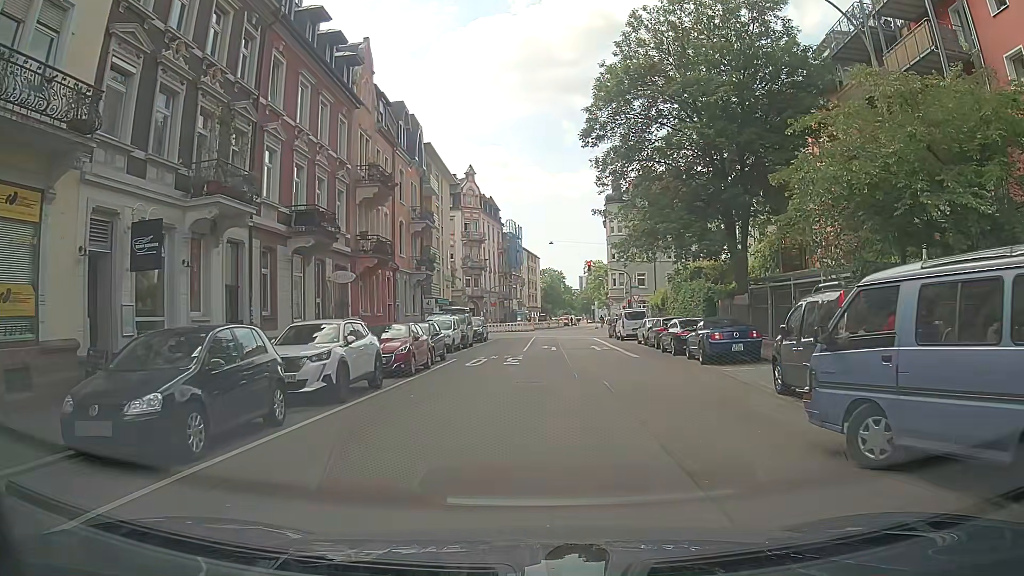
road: residential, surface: asphalt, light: Day
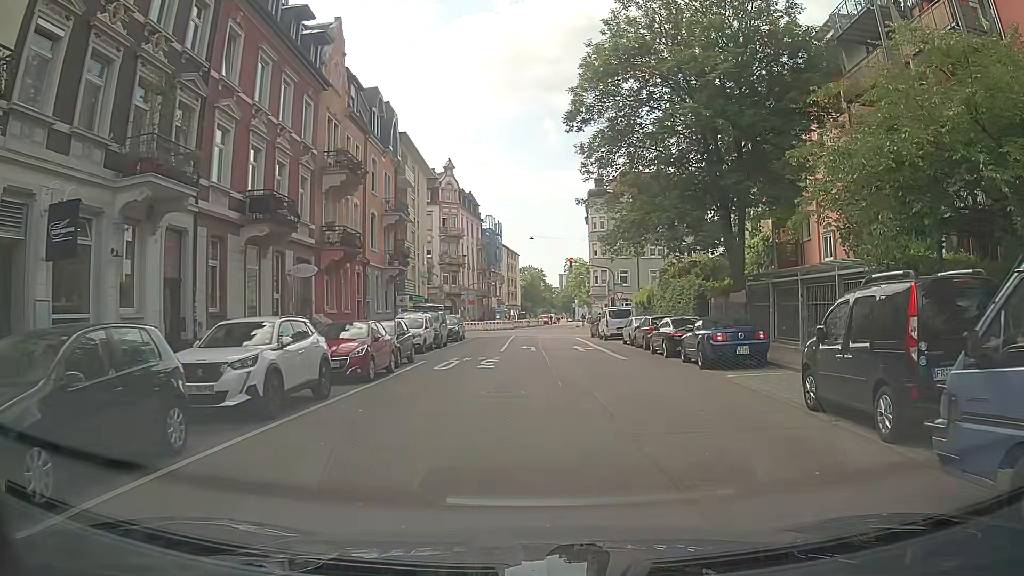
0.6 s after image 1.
(0.0, +2.4) m; +1°
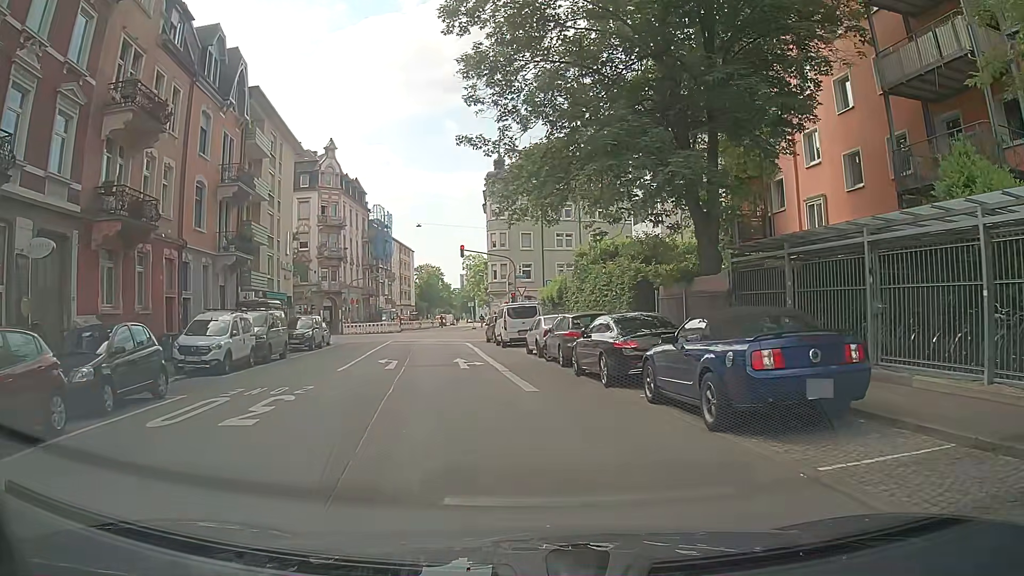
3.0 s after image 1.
(+0.8, +10.6) m; +6°
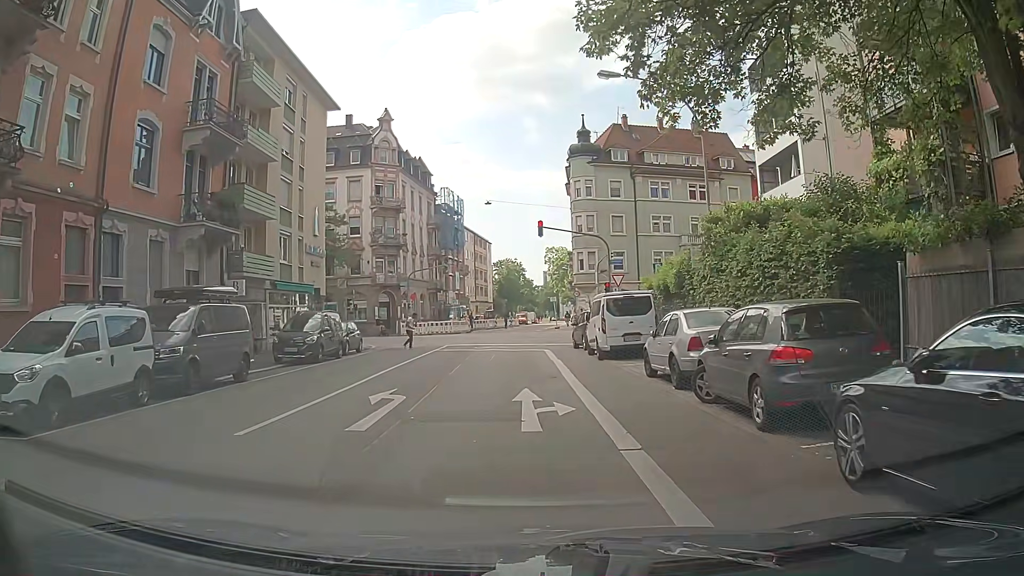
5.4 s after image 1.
(-0.3, +11.0) m; -5°
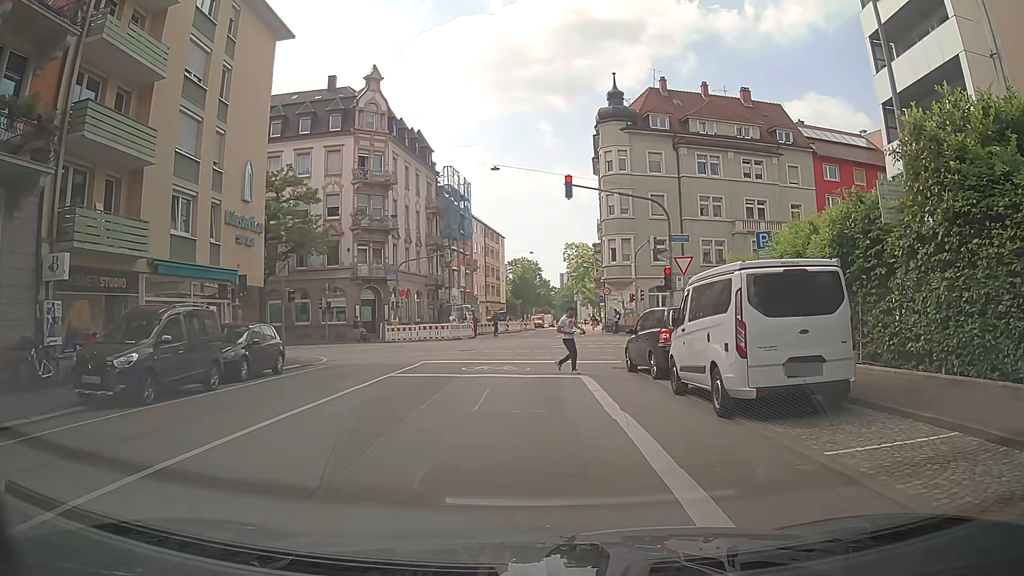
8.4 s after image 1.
(0.0, +12.2) m; -1°
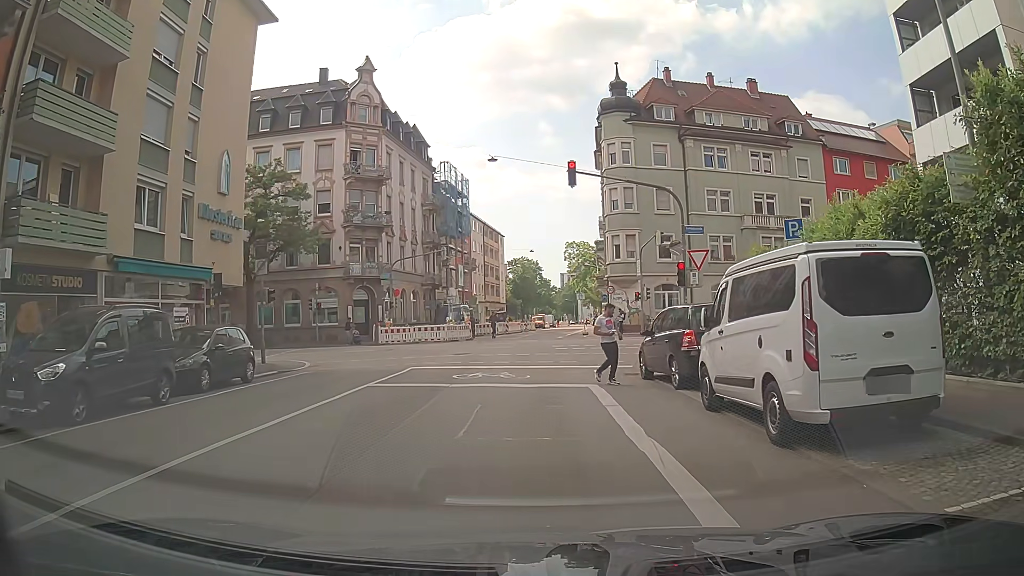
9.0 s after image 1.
(0.0, +2.2) m; -2°
